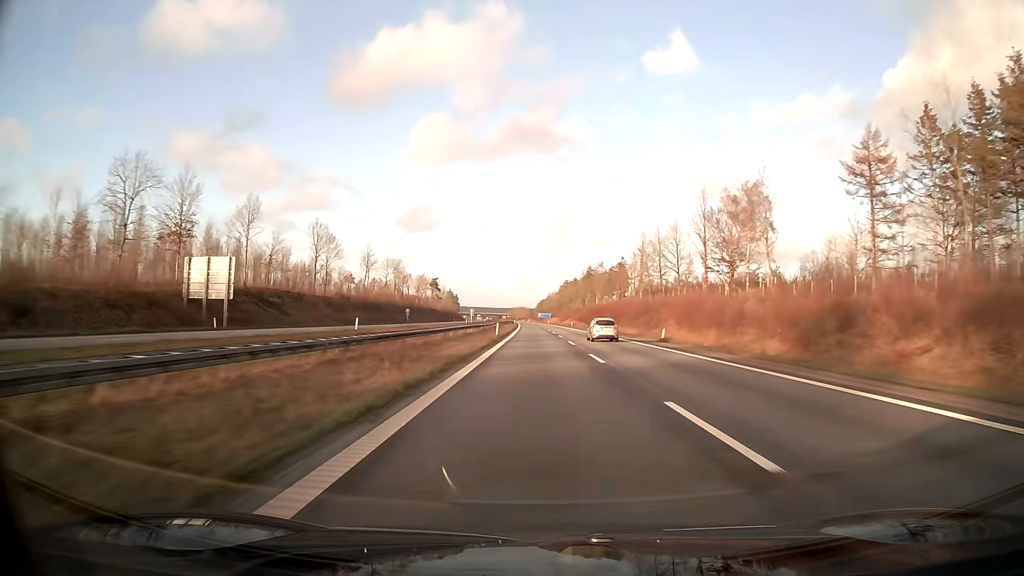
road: motorway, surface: asphalt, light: Day
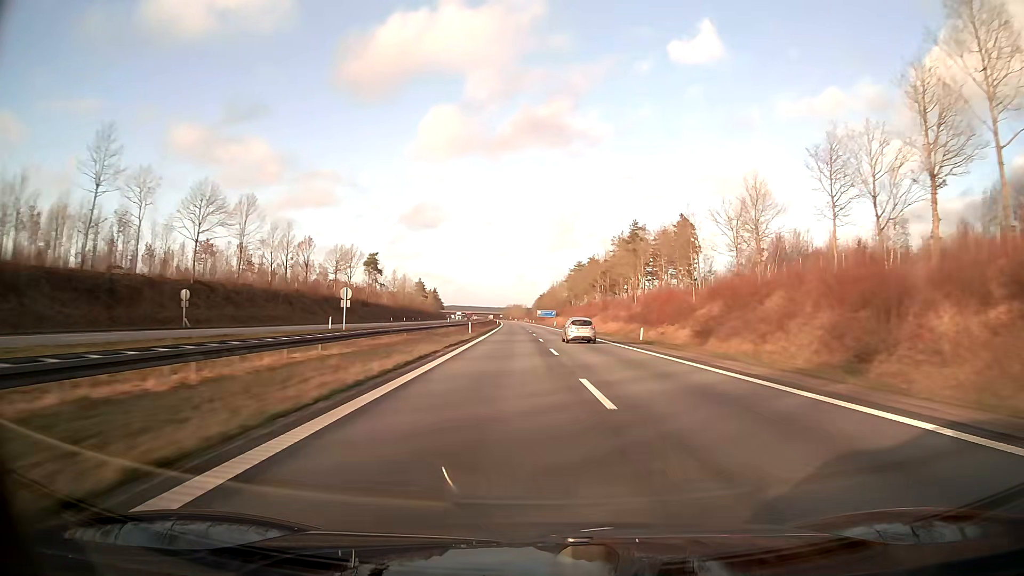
(-0.3, +102.1) m; 0°
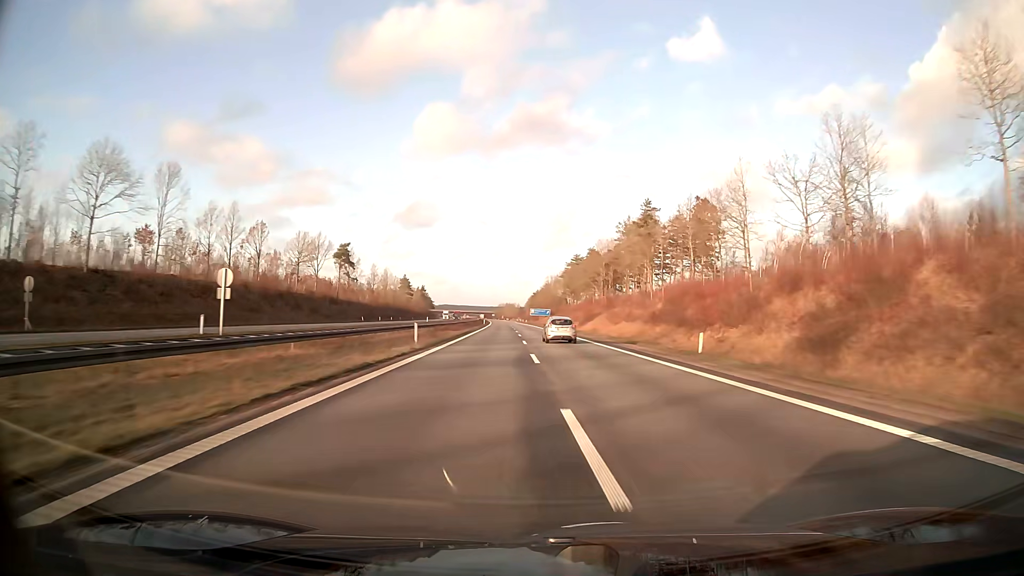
(+0.1, +20.4) m; 0°
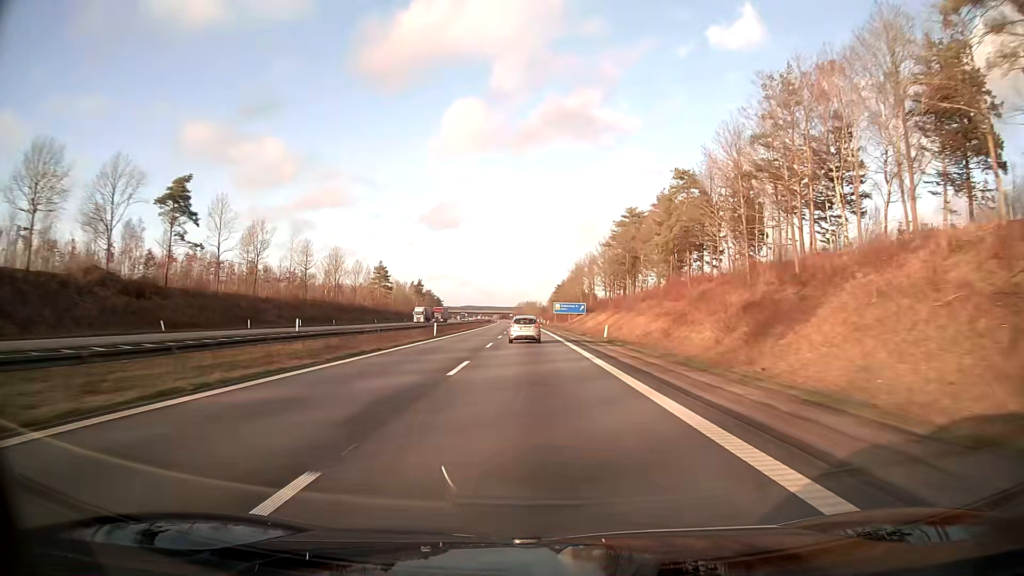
(-0.5, +80.0) m; -2°
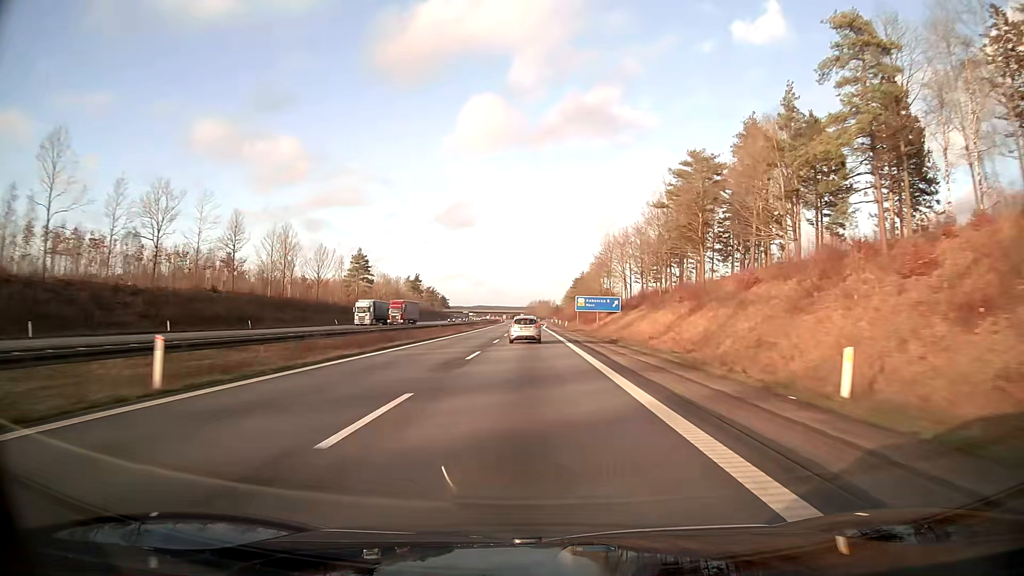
(-0.4, +39.4) m; -1°
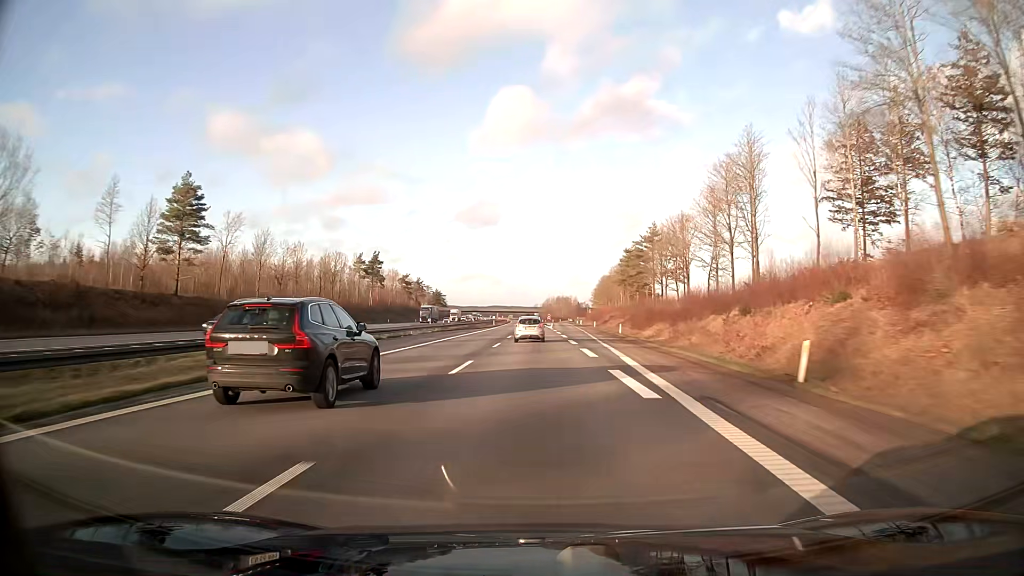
(-1.2, +96.9) m; -1°
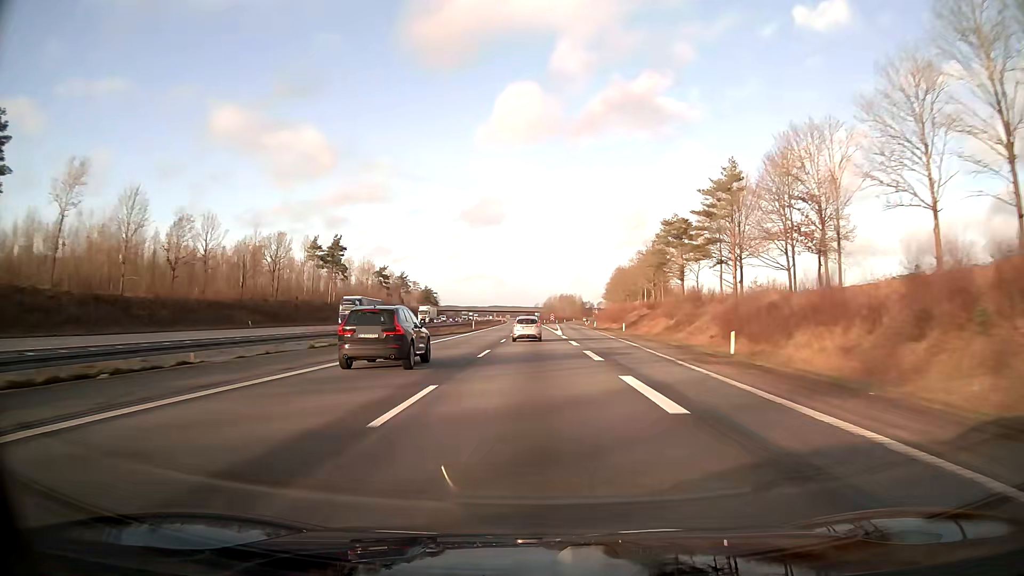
(-0.1, +38.4) m; 0°
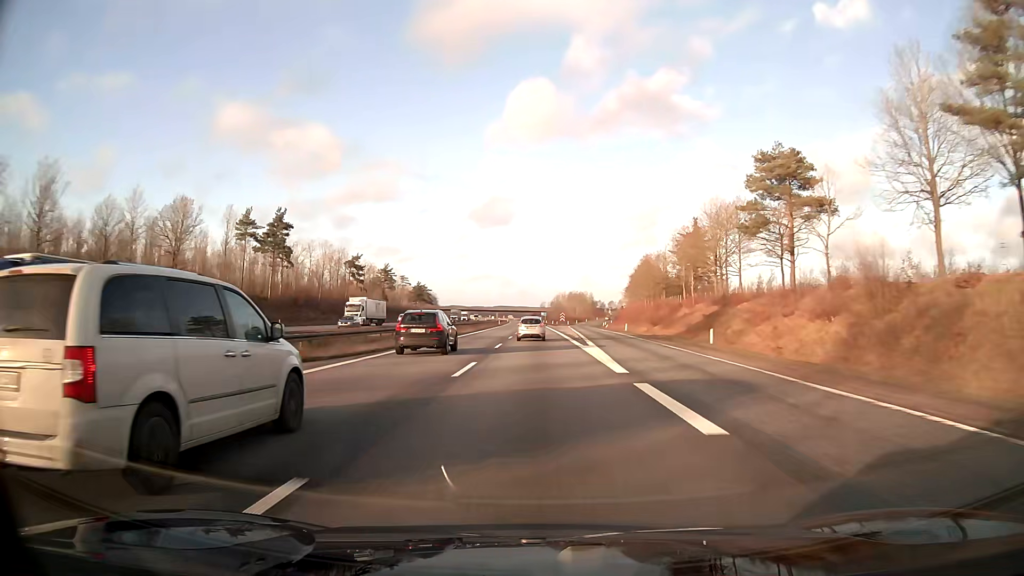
(-0.1, +38.2) m; 0°
(0, +10) (0, +20) (0, +30) (0, +40) (-1, +50) (-1, +60) (-1, +70) (-2, +80) (-2, +90) (-3, +100) m
